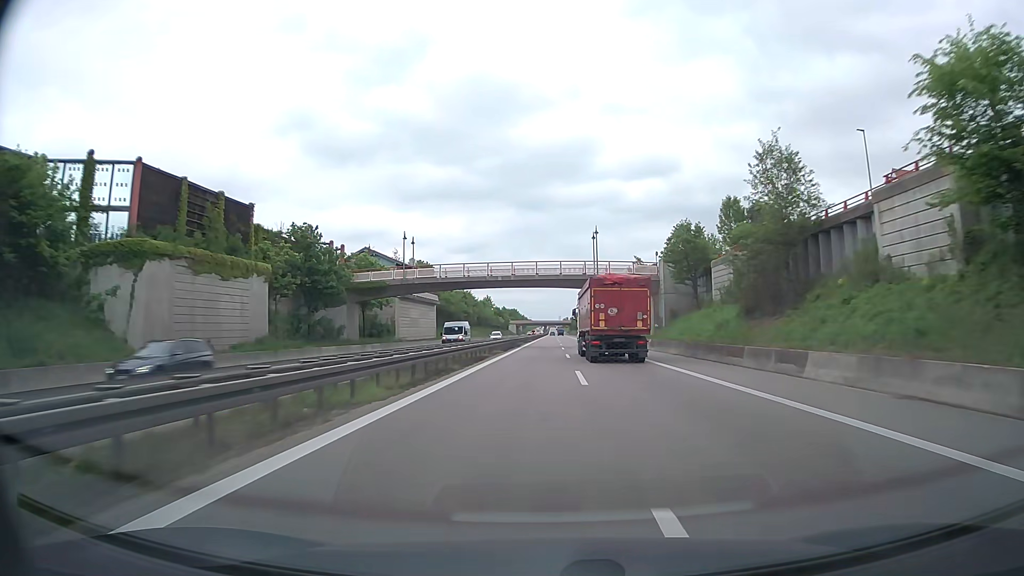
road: trunk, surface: asphalt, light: Day
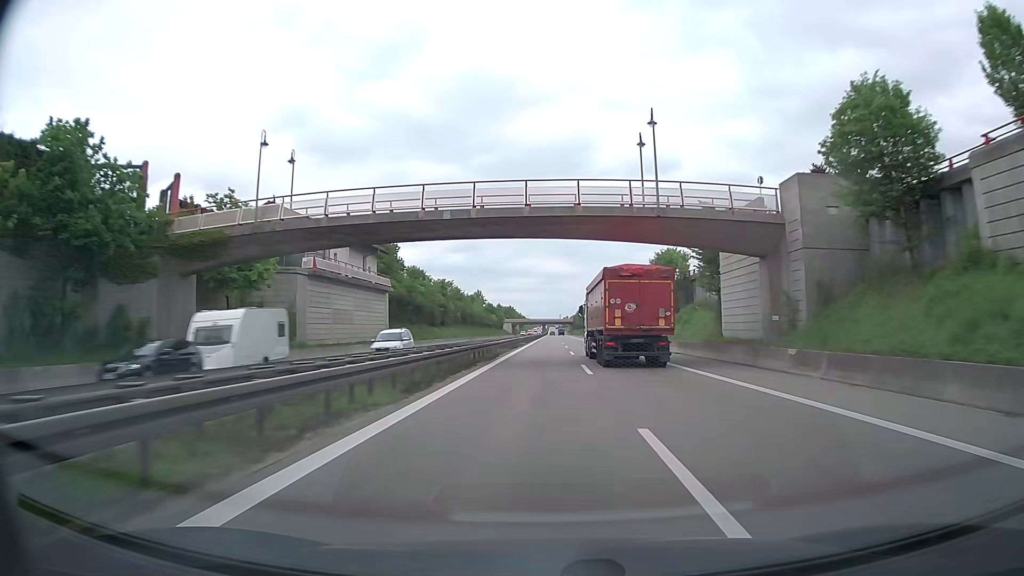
(0.0, +32.1) m; 0°
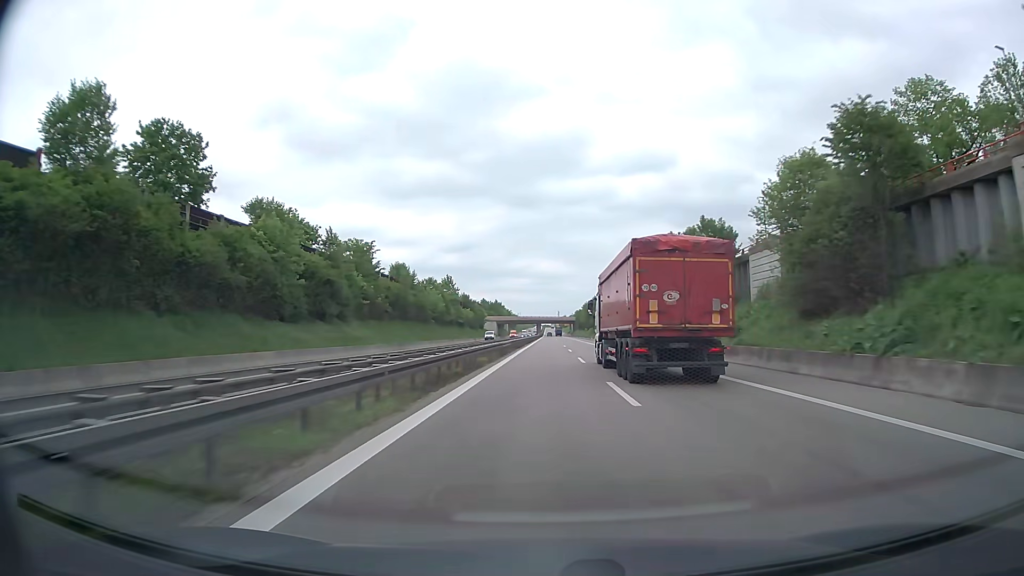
(+0.3, +63.5) m; 0°
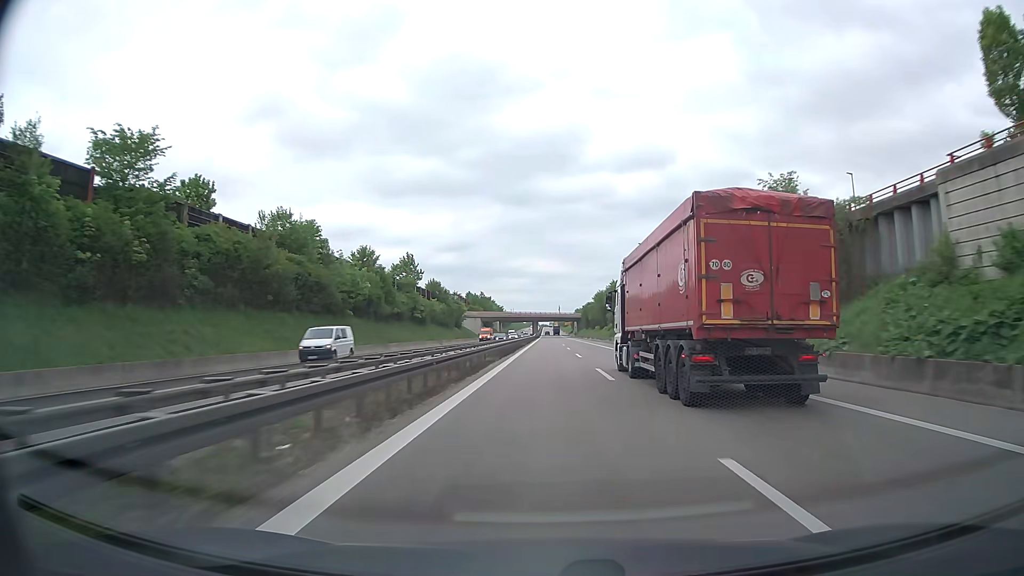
(0.0, +47.6) m; 0°
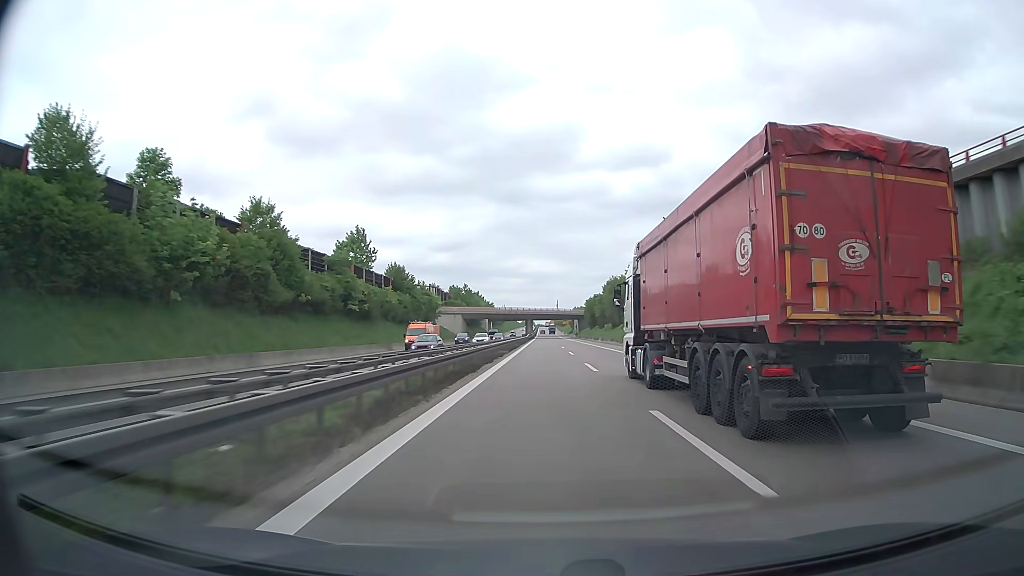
(+0.1, +31.8) m; 0°
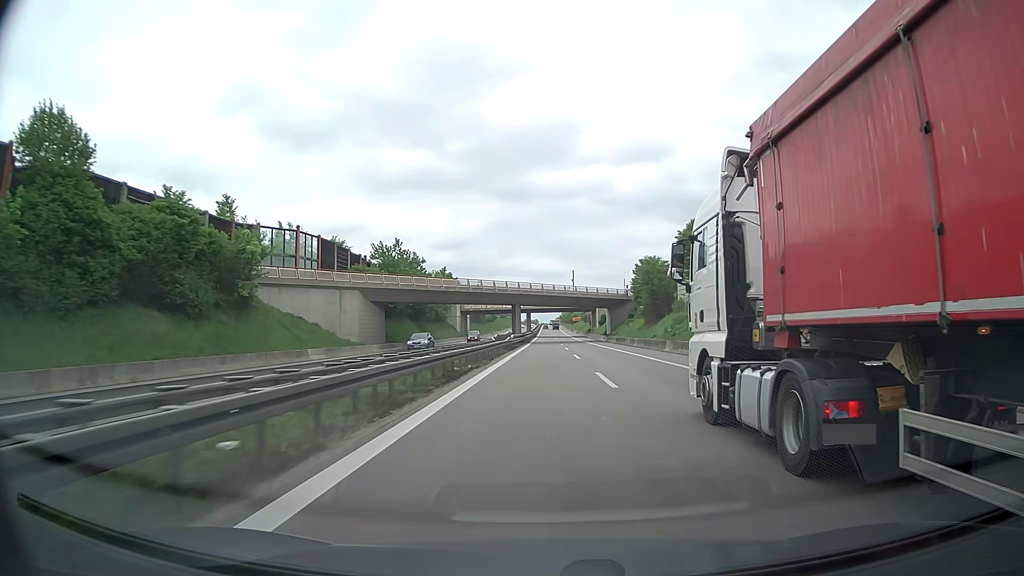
(0.0, +79.9) m; 0°
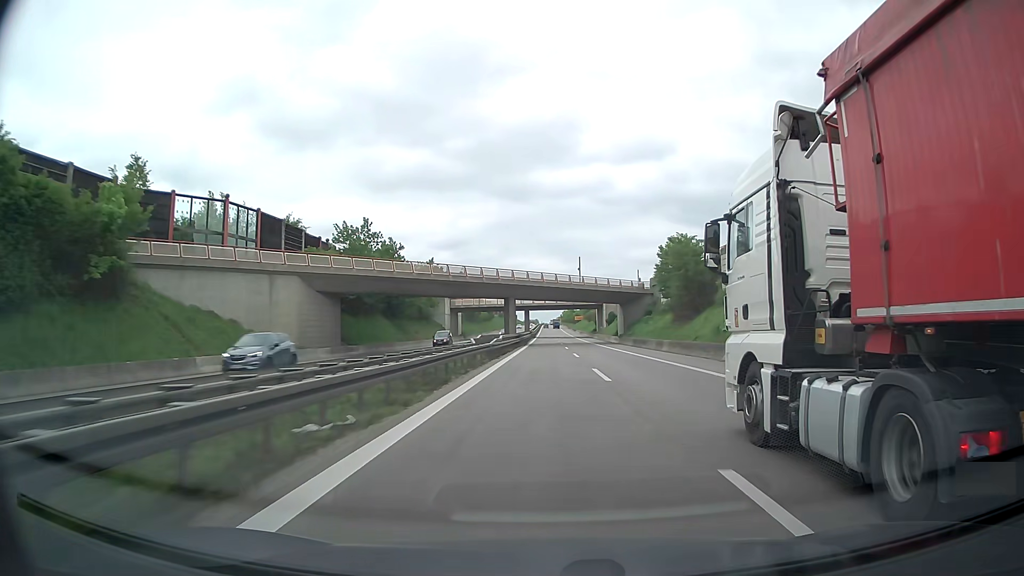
(0.0, +16.0) m; 0°
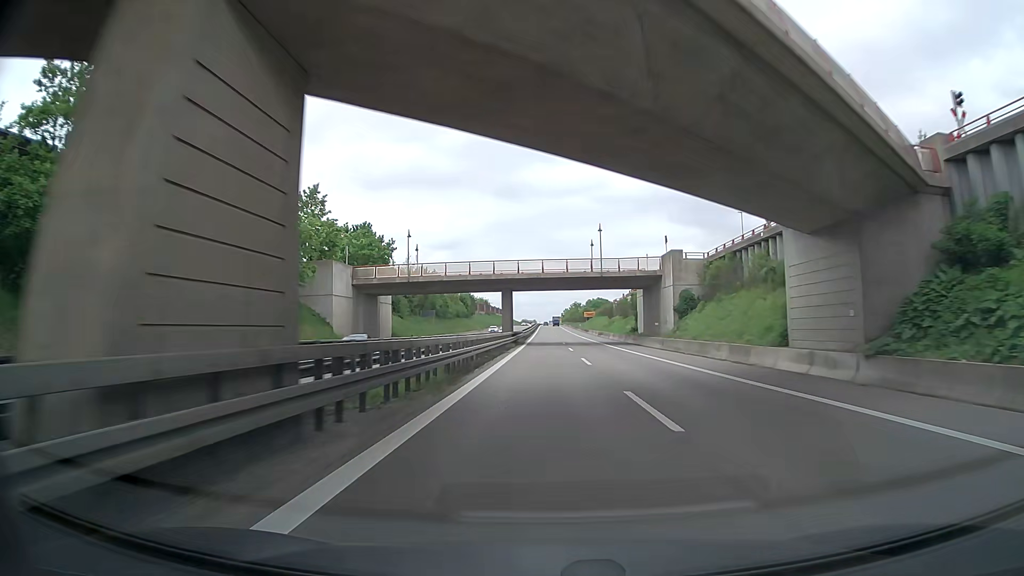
(0.0, +63.9) m; 0°
(0, +10) (0, +20) (0, +30) (0, +40) (0, +50) (0, +60) (0, +70) (0, +80) (0, +90) (0, +100) m
